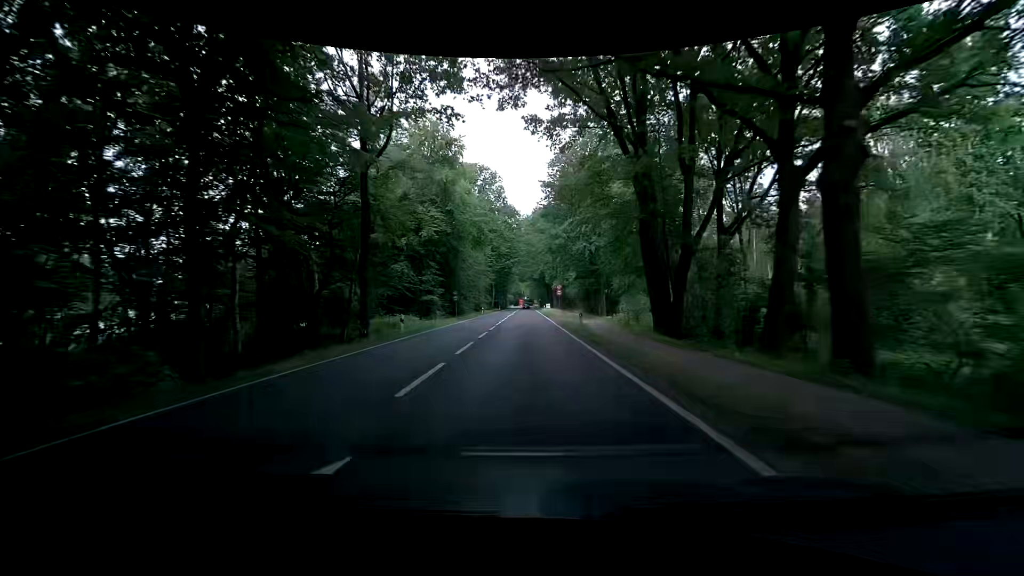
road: primary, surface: asphalt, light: Day
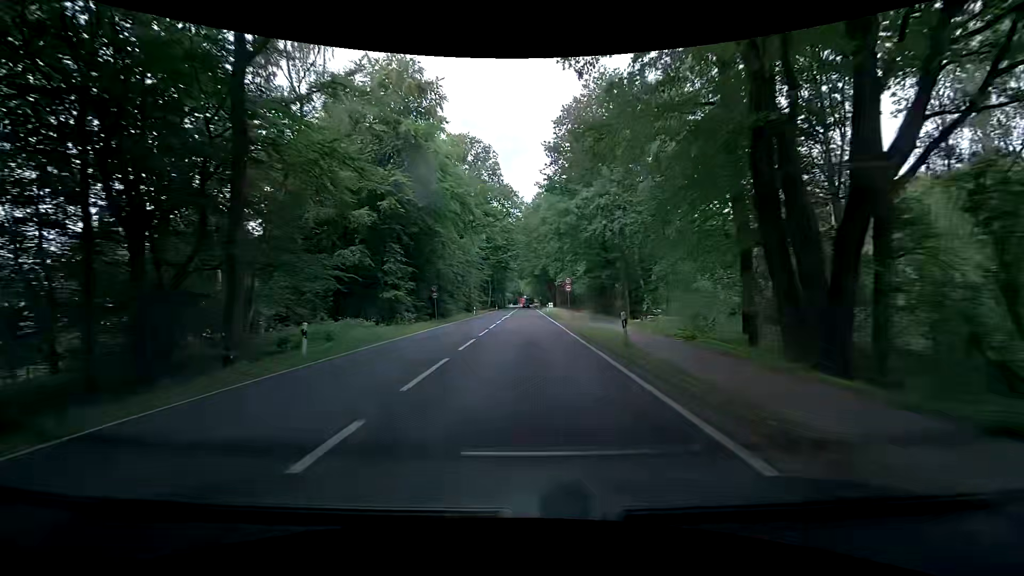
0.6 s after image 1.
(0.0, +11.8) m; +1°
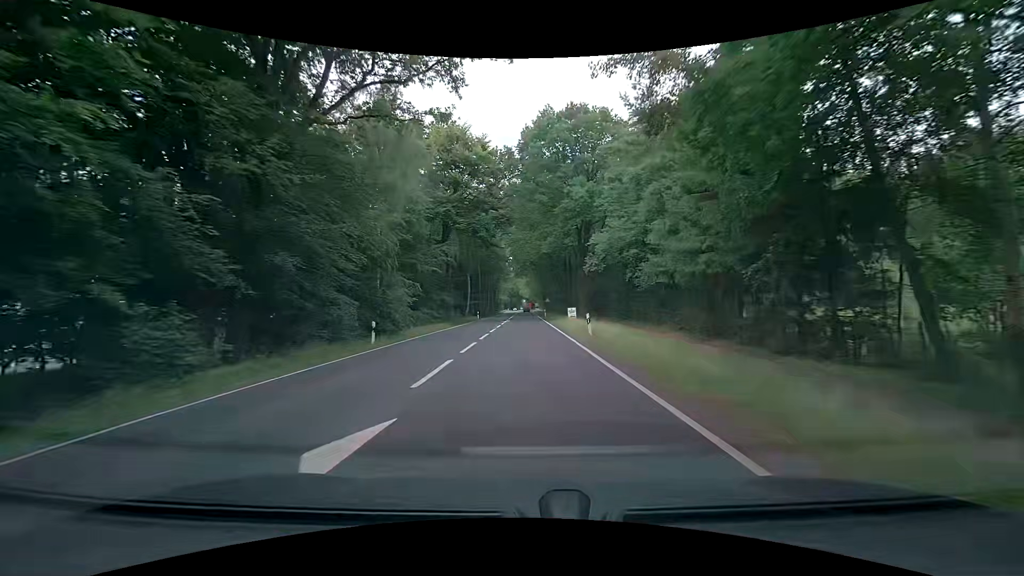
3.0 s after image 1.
(-0.5, +42.8) m; 0°
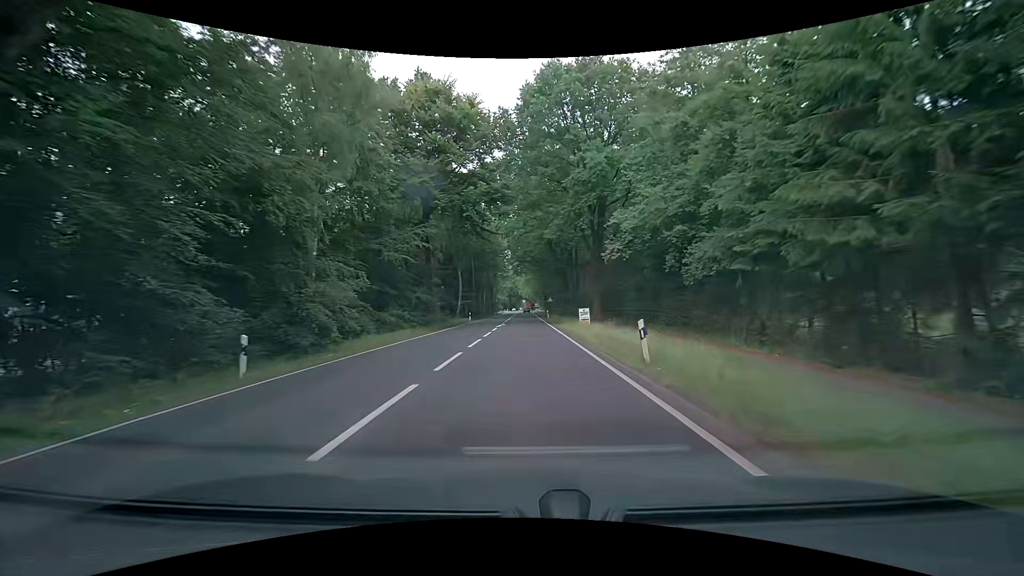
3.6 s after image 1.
(-0.1, +10.3) m; 0°
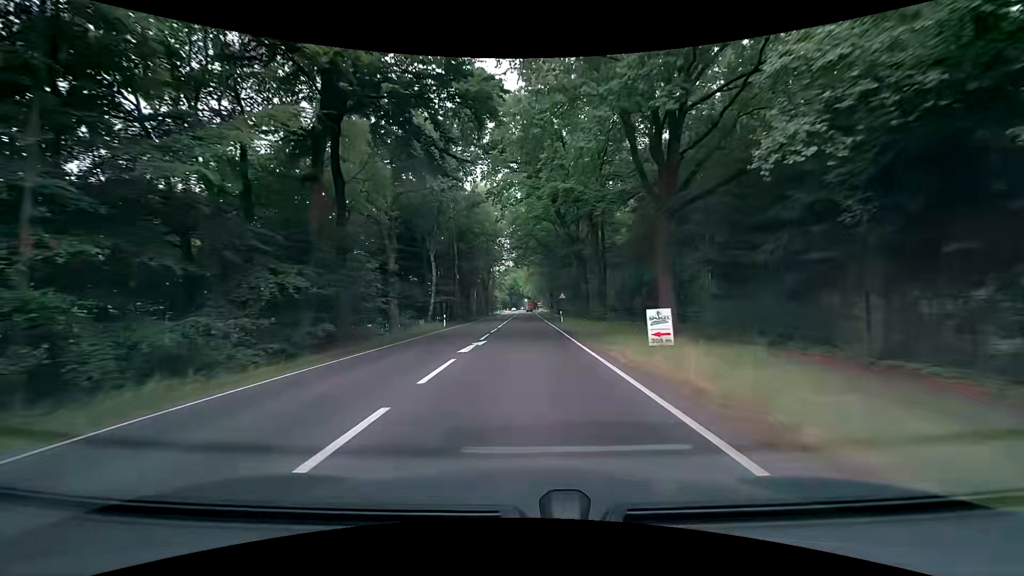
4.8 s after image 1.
(-0.1, +20.8) m; 0°
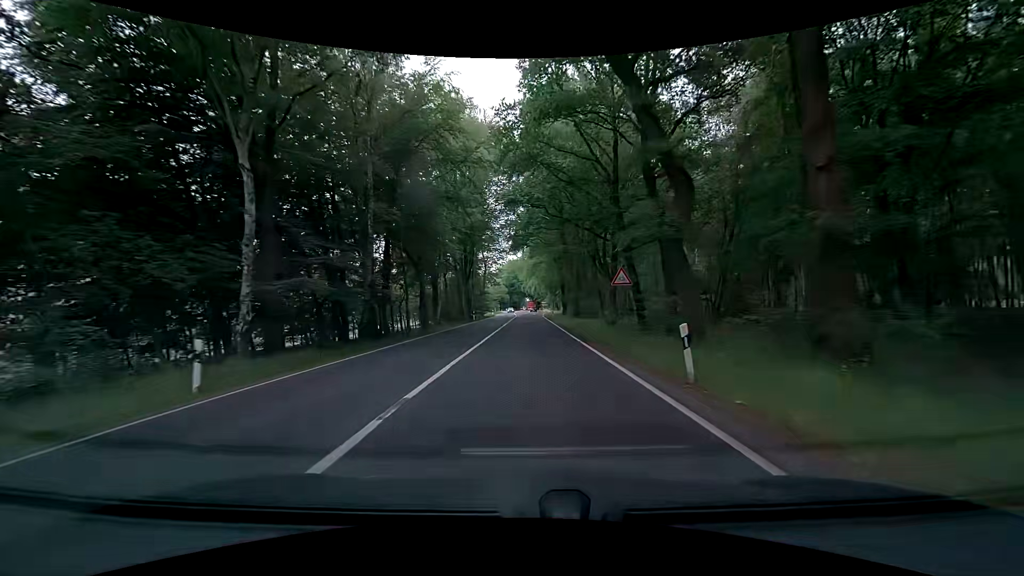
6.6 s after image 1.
(-0.2, +31.6) m; -1°
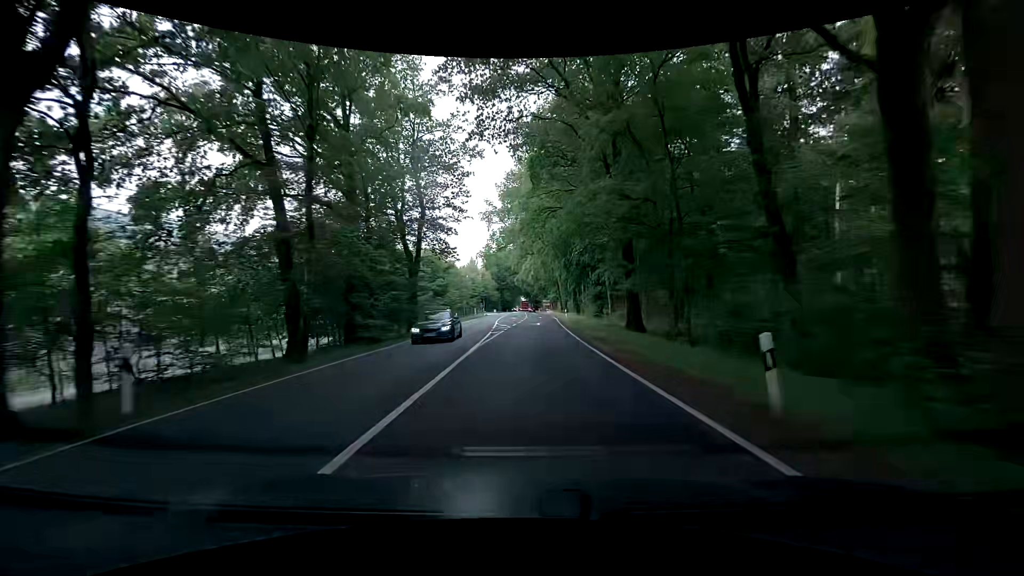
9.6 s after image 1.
(+0.5, +53.2) m; +1°
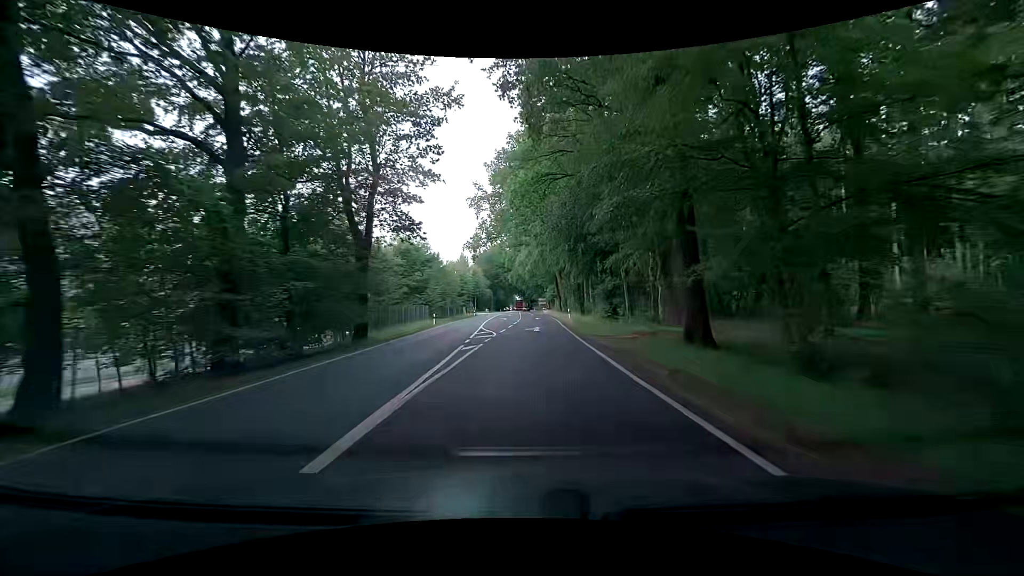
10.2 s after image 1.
(+0.1, +10.7) m; 0°
(0, +10) (0, +20) (+1, +30) (+1, +40) (+1, +50) (+1, +60) (+1, +70) (+1, +80) (+1, +90) (+1, +100) m
